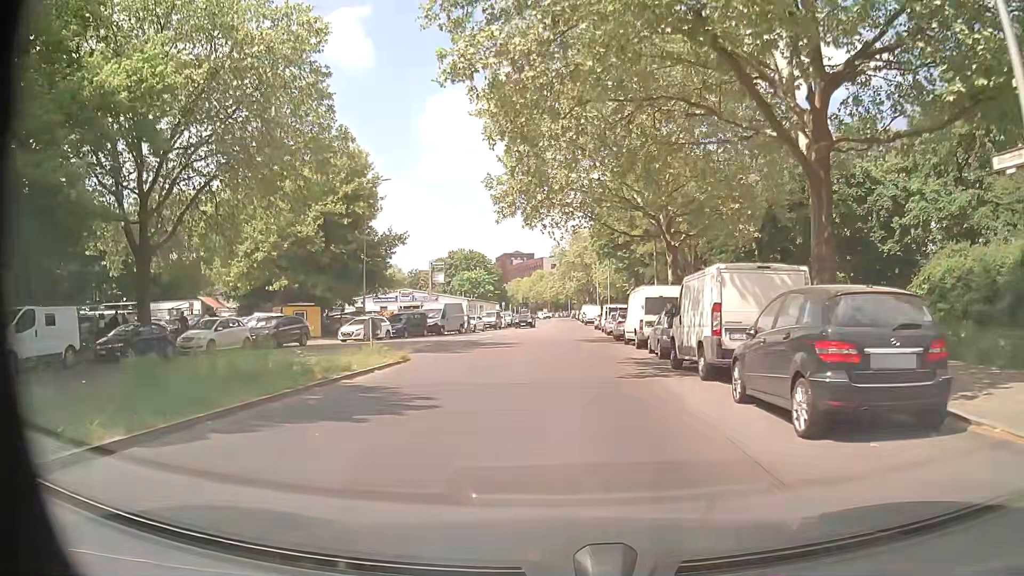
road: tertiary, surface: asphalt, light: Day
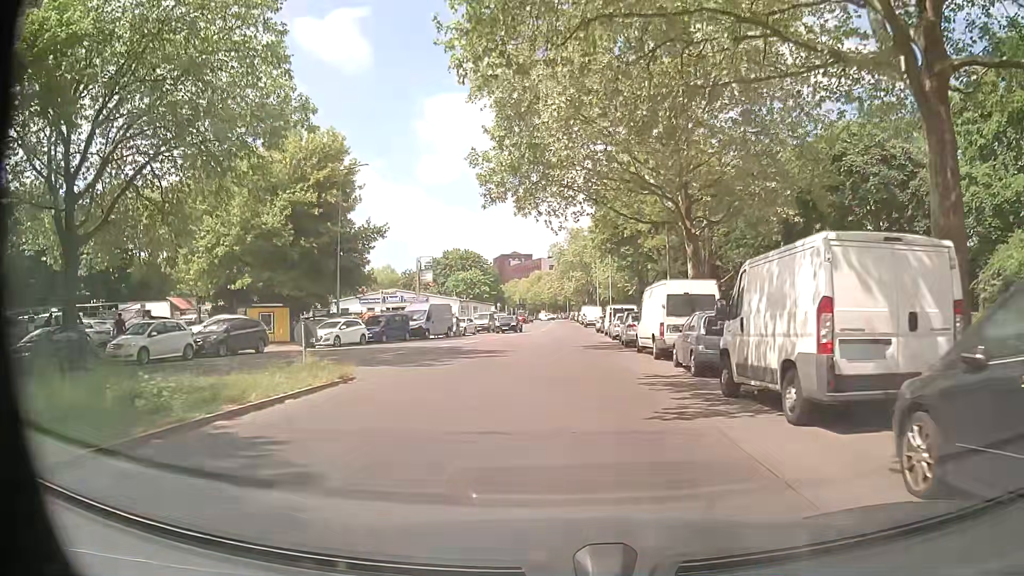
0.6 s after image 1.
(0.0, +5.3) m; 0°
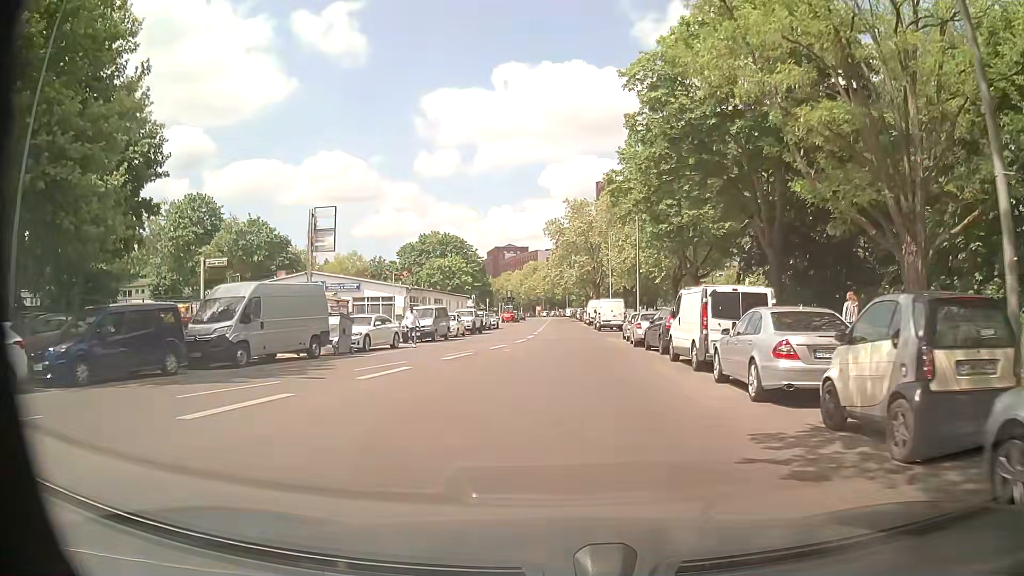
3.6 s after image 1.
(0.0, +27.3) m; 0°
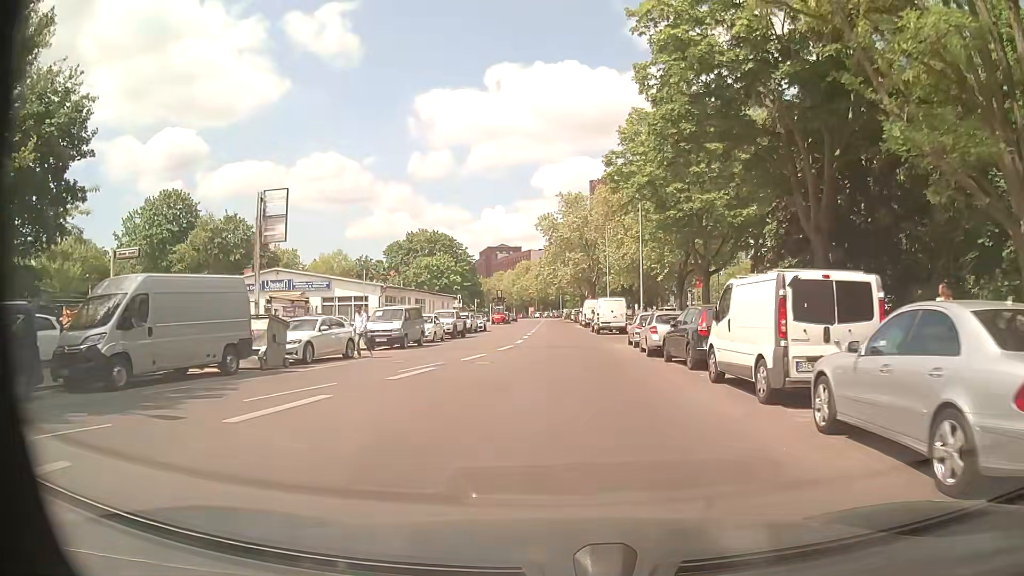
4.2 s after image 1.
(+0.1, +5.7) m; +1°
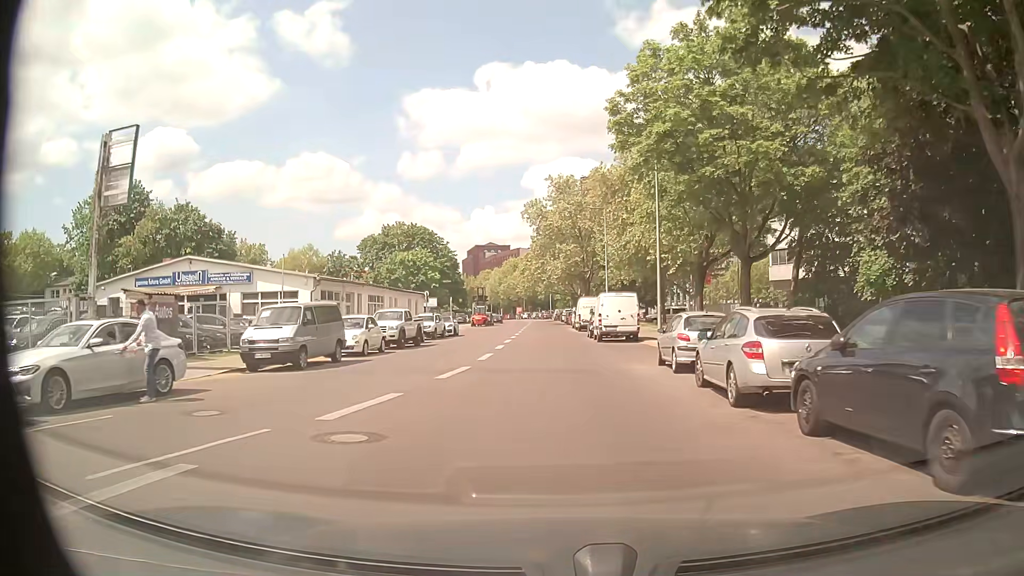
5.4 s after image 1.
(+0.1, +11.4) m; 0°
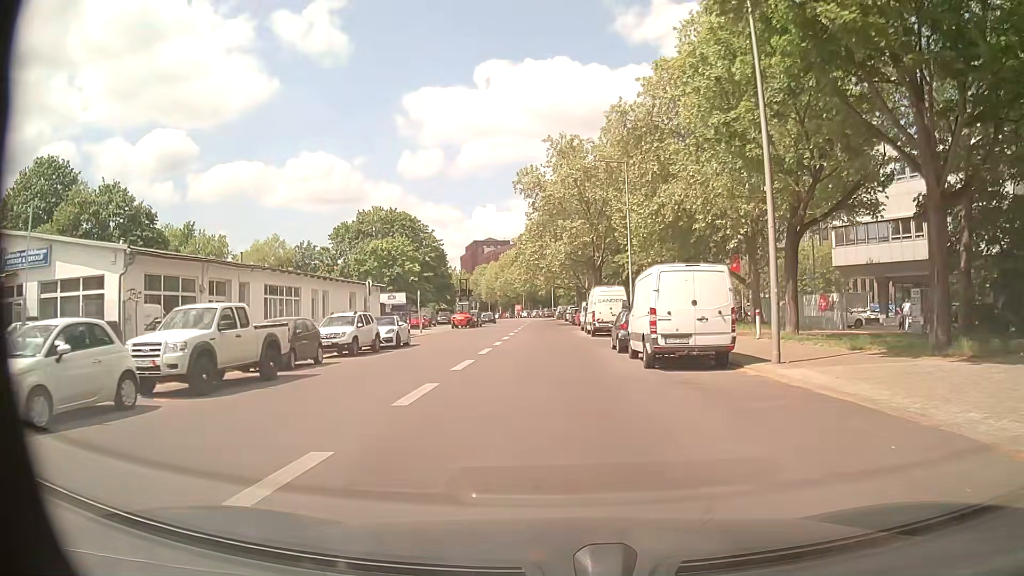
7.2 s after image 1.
(+0.3, +17.1) m; +1°
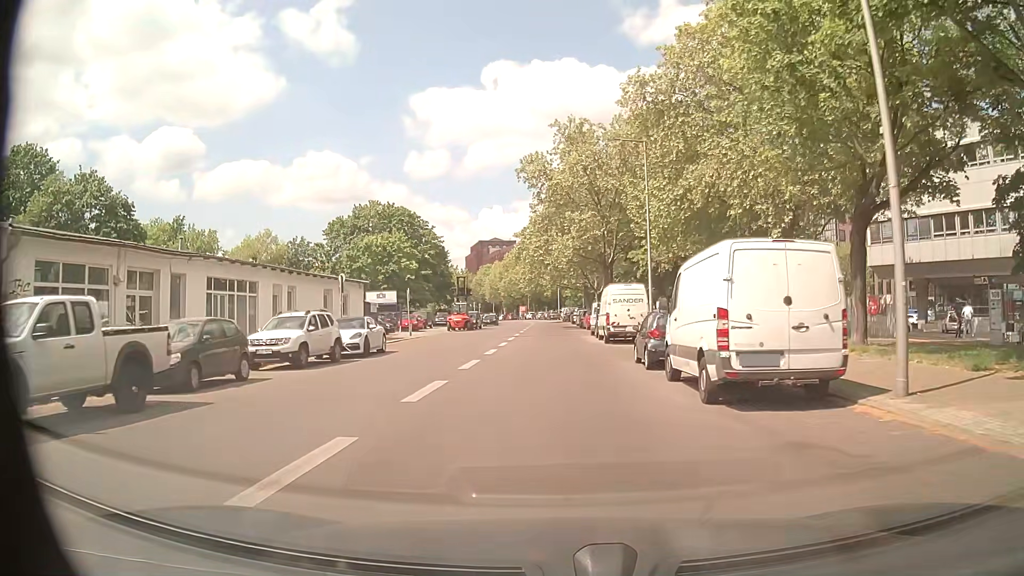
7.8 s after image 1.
(0.0, +5.8) m; -1°
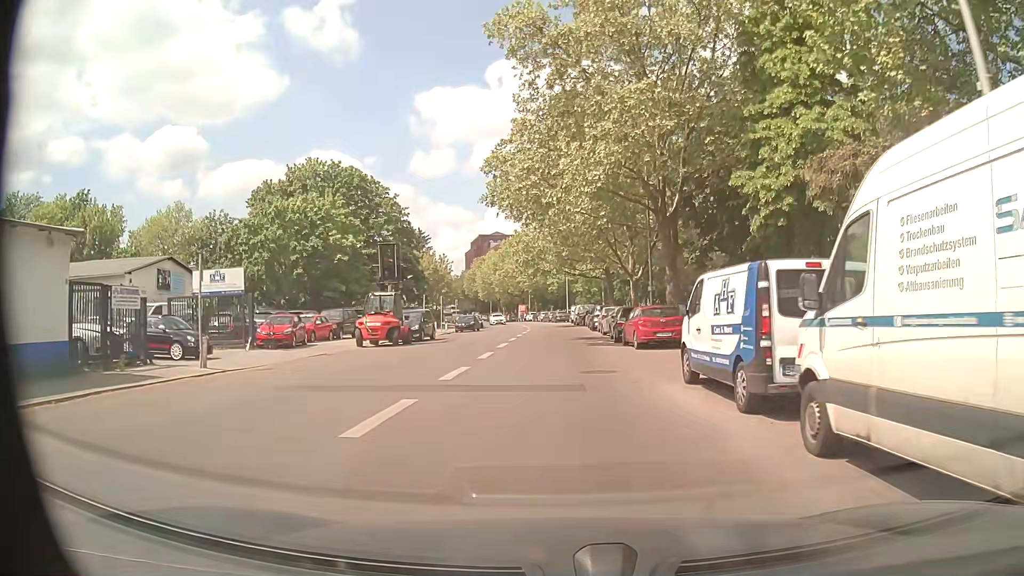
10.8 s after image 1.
(+0.1, +28.5) m; 0°
(0, +10) (0, +20) (0, +30) (-1, +40) (-1, +50) (-1, +60) (-2, +70) (-2, +80) (-4, +90) (-6, +100) m
